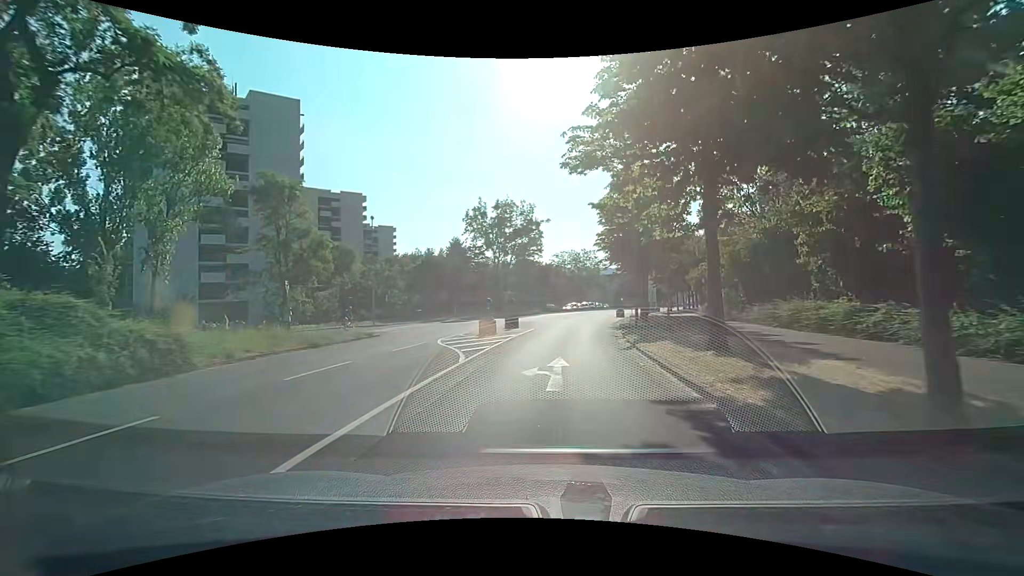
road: tertiary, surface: asphalt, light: Day
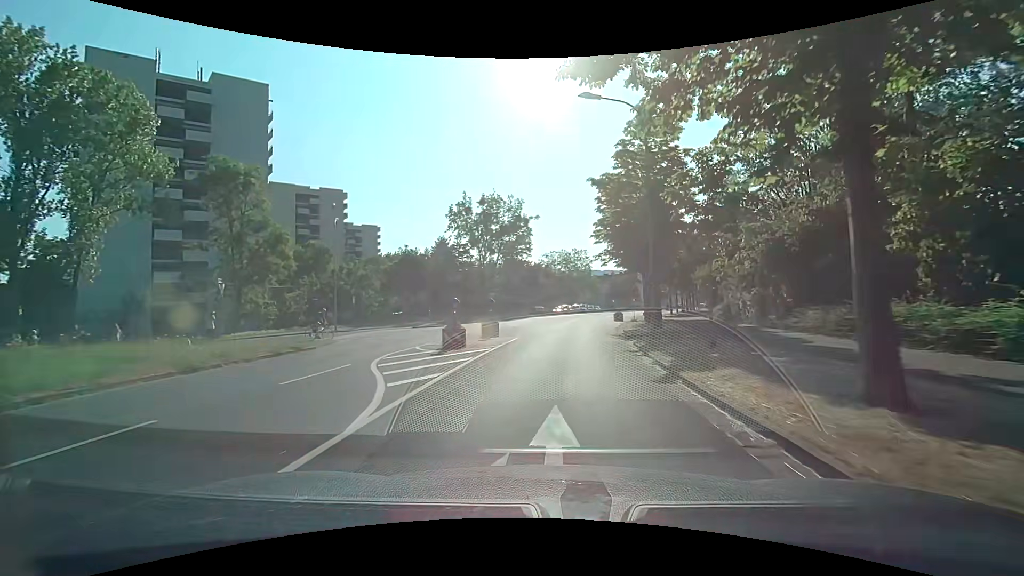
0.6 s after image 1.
(0.0, +6.0) m; +1°
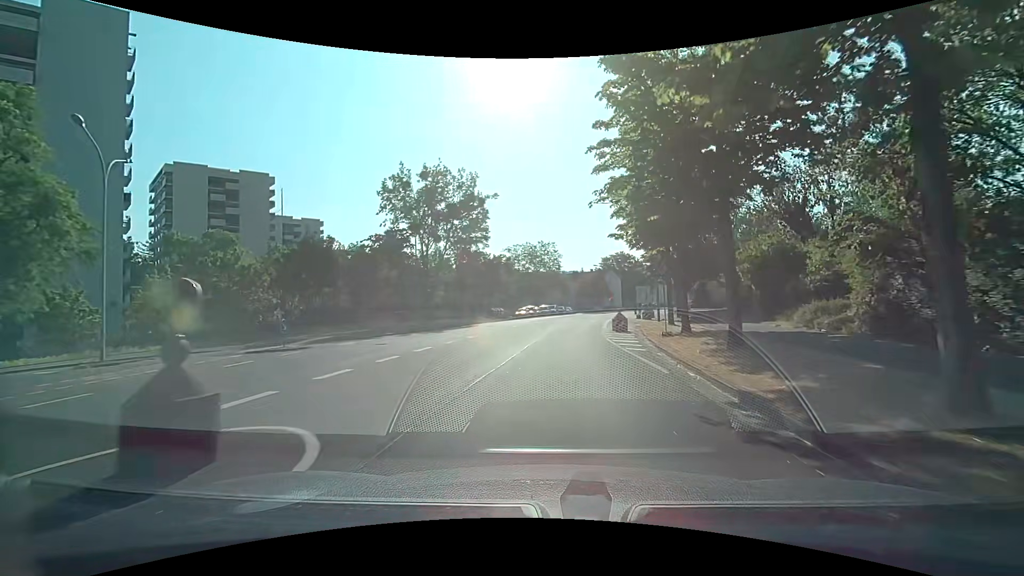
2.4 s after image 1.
(+0.6, +18.0) m; +5°
